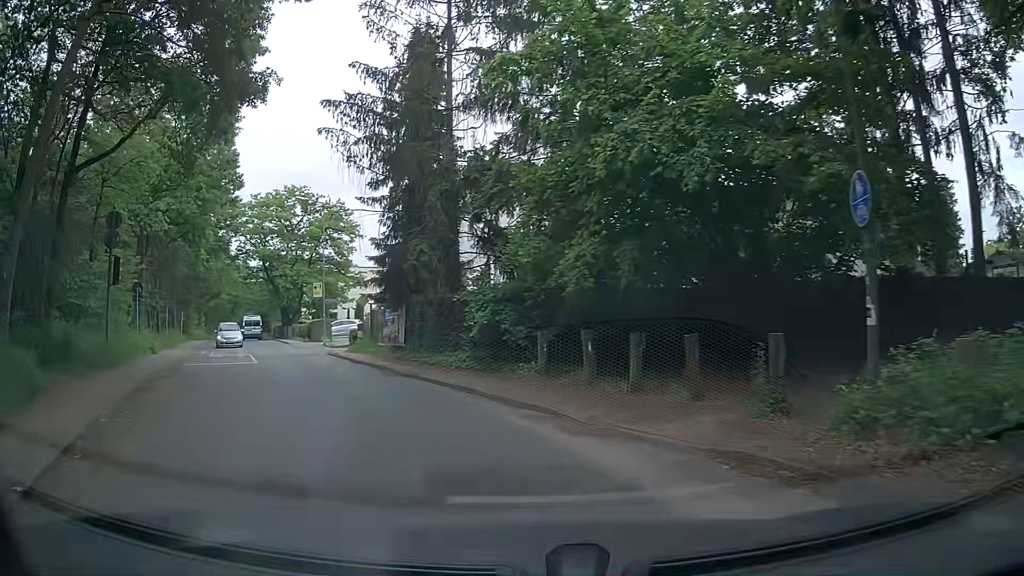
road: tertiary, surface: asphalt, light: Day
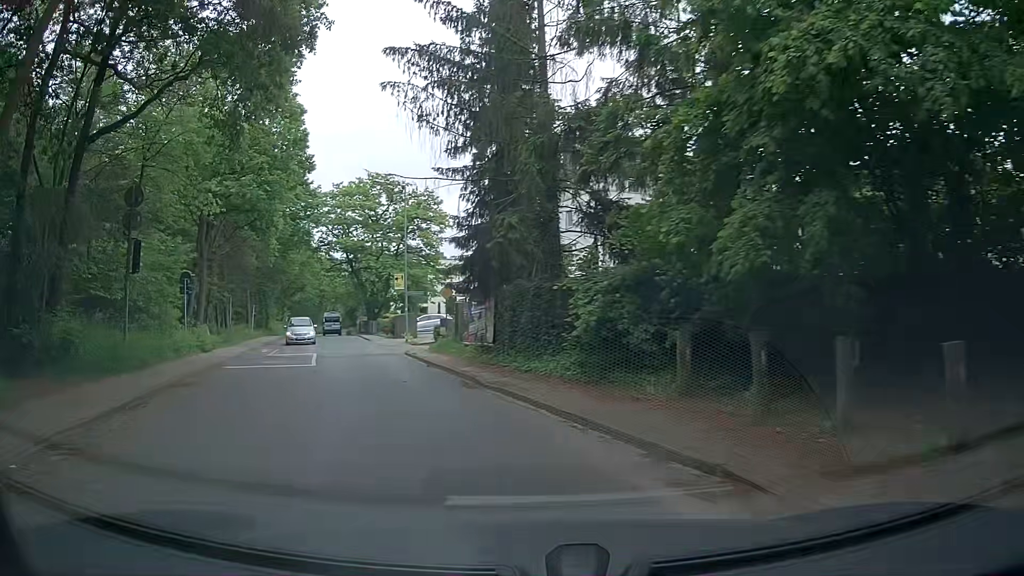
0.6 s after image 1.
(-0.2, +4.2) m; -7°
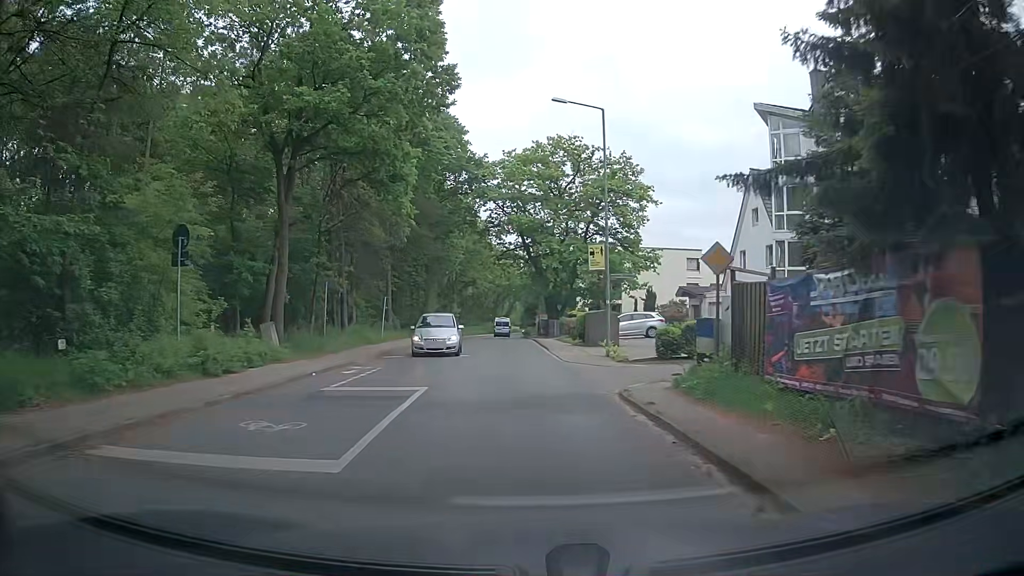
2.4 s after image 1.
(-2.9, +14.5) m; -16°
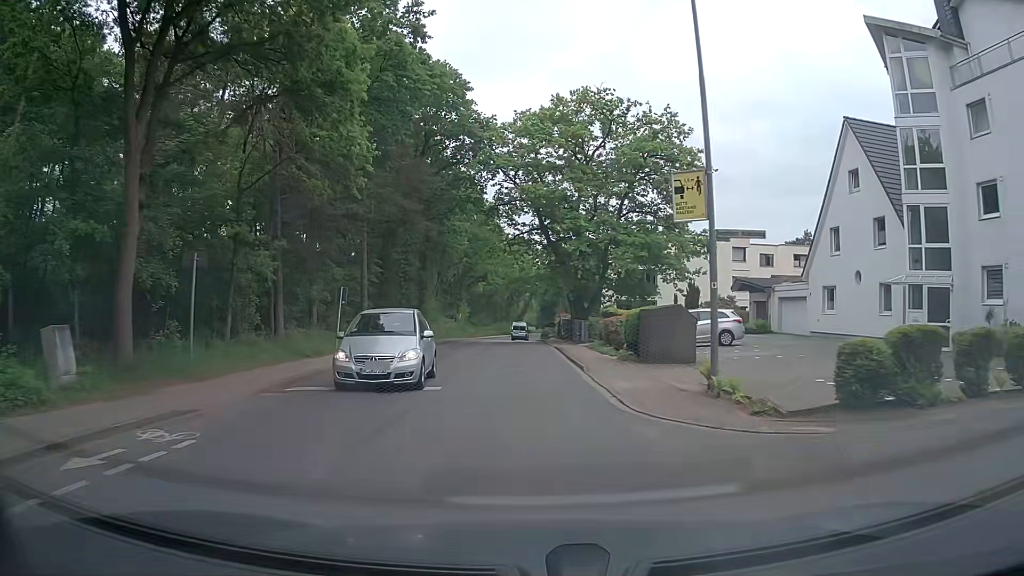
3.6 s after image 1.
(-0.2, +12.0) m; -2°
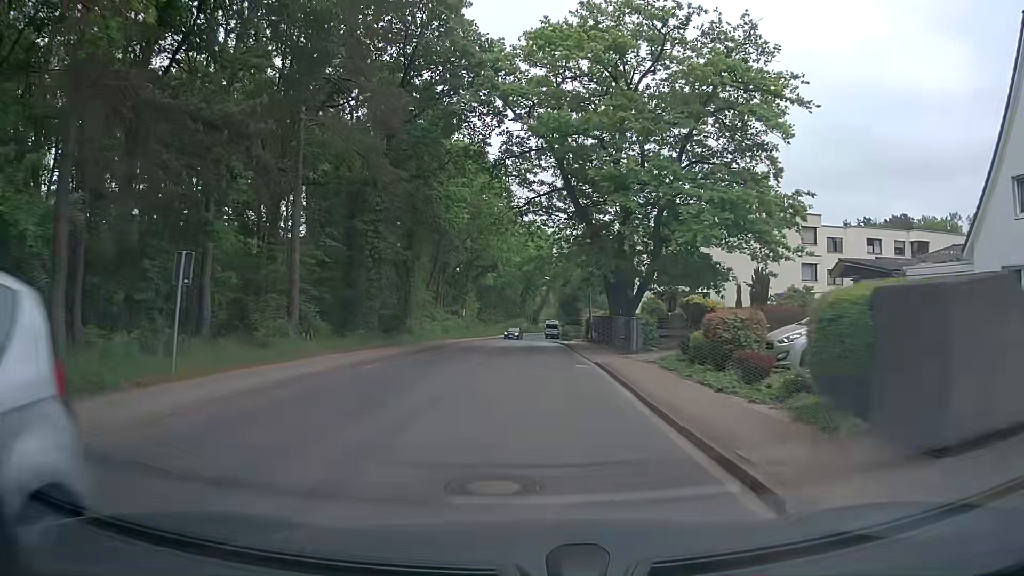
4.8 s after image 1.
(0.0, +13.8) m; -1°
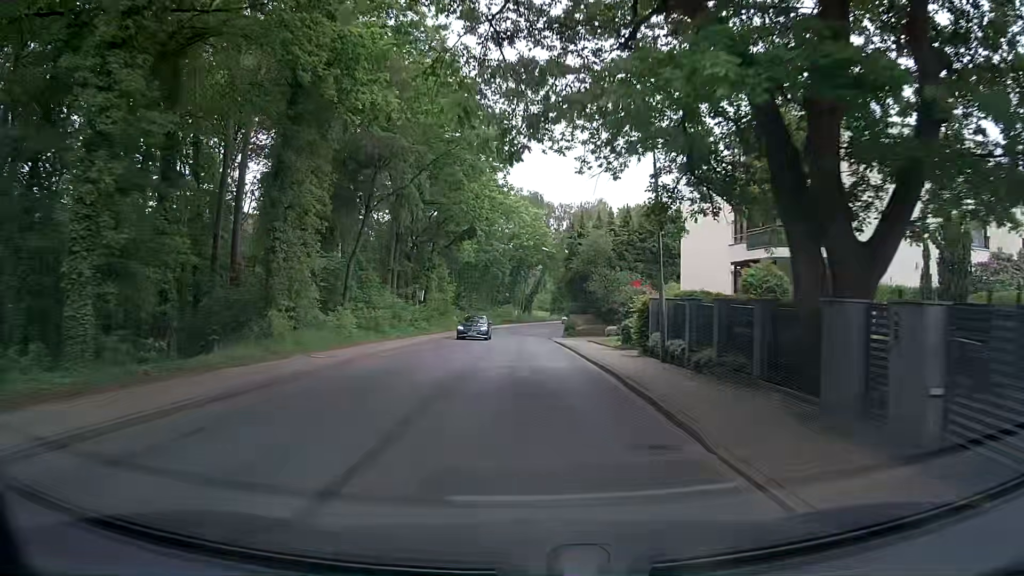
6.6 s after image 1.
(+0.3, +22.8) m; +1°
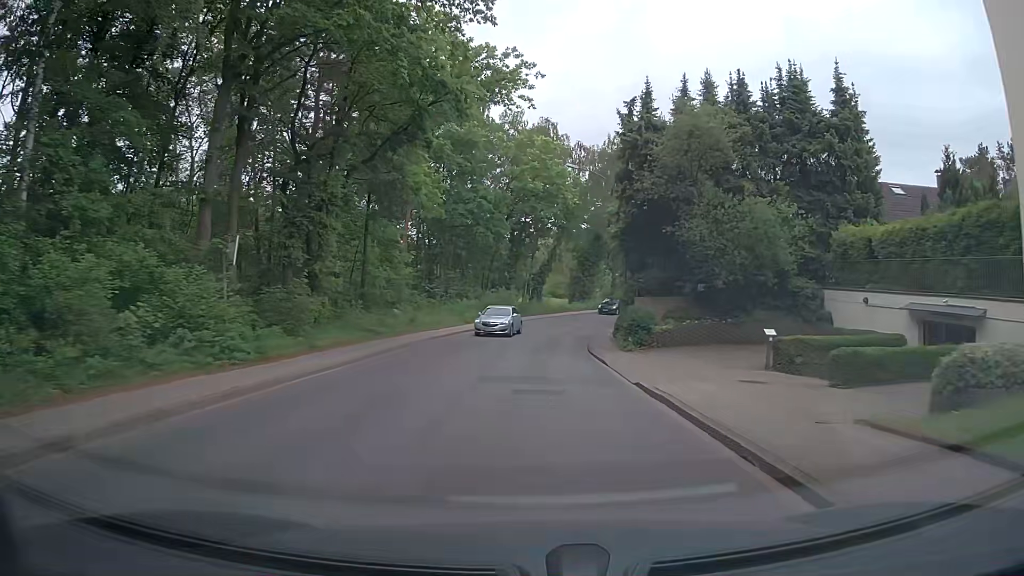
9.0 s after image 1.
(-0.3, +31.0) m; -1°
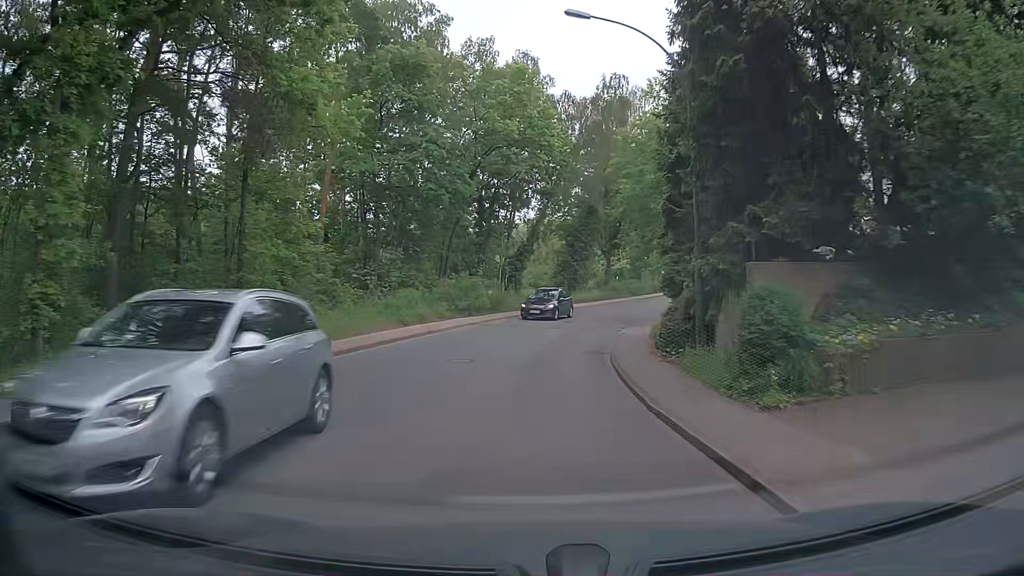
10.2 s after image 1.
(+0.3, +15.3) m; +2°
(0, +10) (+1, +20) (+2, +30) (+5, +39) (+9, +49) (+13, +58) (+18, +66) (+23, +75) (+29, +83) (+34, +92) m
